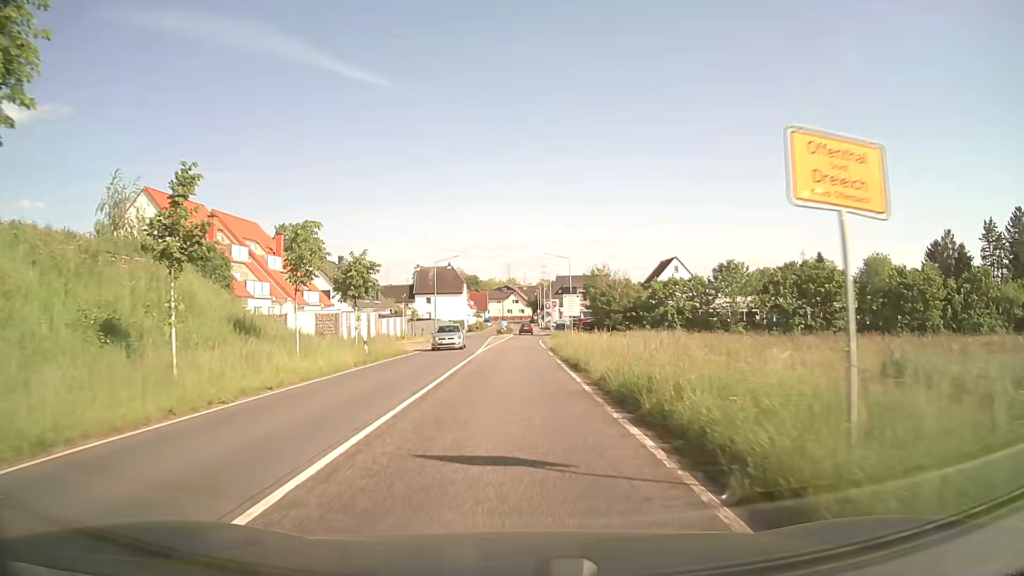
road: unclassified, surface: asphalt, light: Day
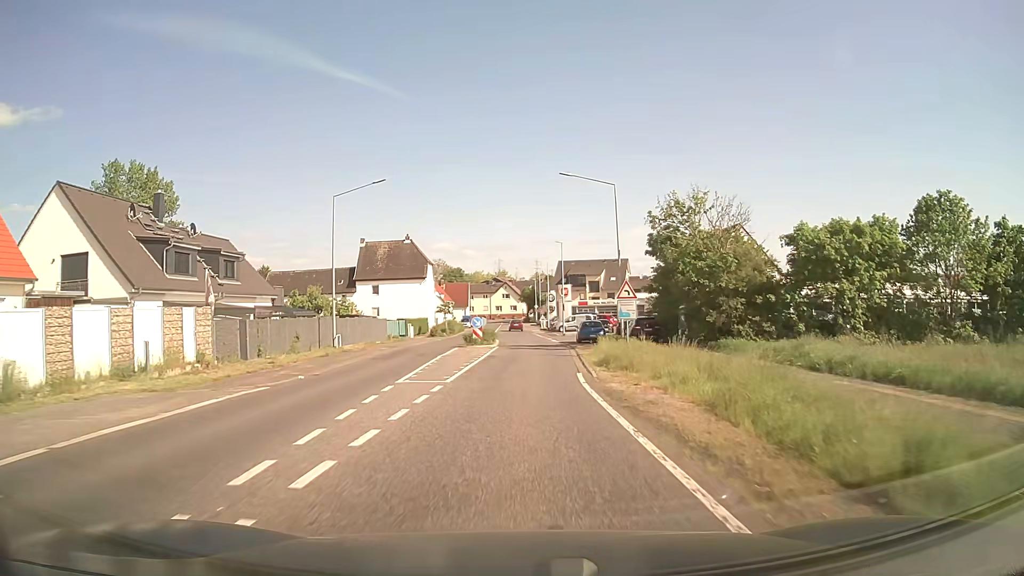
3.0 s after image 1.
(+0.1, +40.8) m; +1°
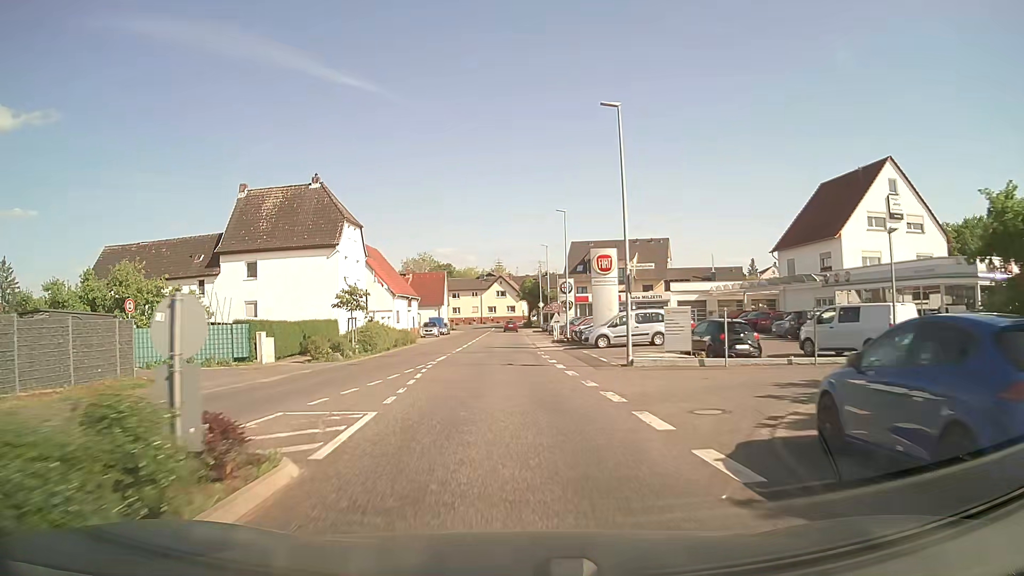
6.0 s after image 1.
(+0.7, +38.5) m; 0°
(0, +10) (-1, +20) (-1, +30) (-1, +40) (-1, +50) (-2, +60) (-2, +70) (-2, +80) (-2, +90) (-2, +100) m
